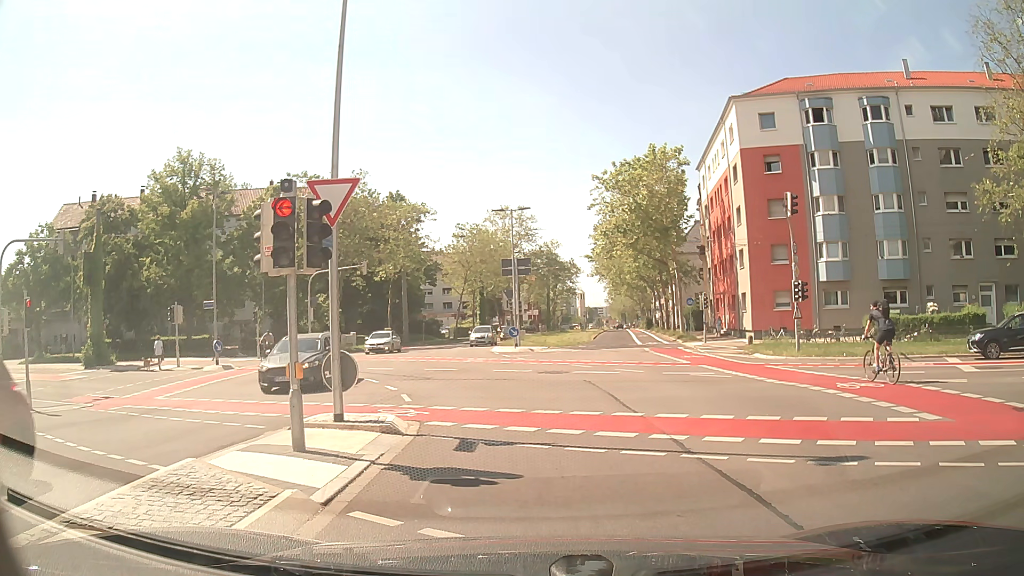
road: secondary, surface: asphalt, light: Day
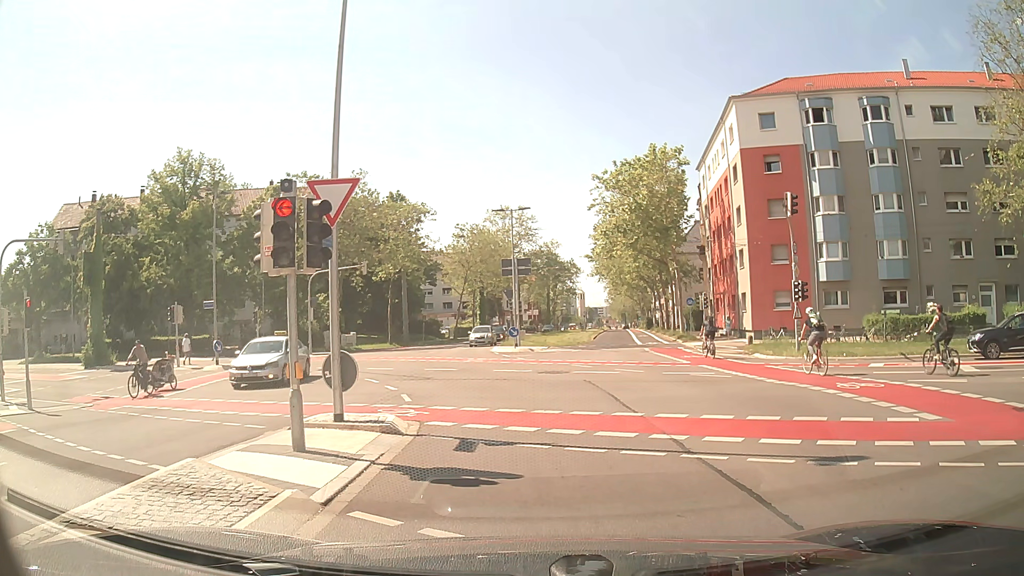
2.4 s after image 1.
(0.0, 0.0) m; 0°
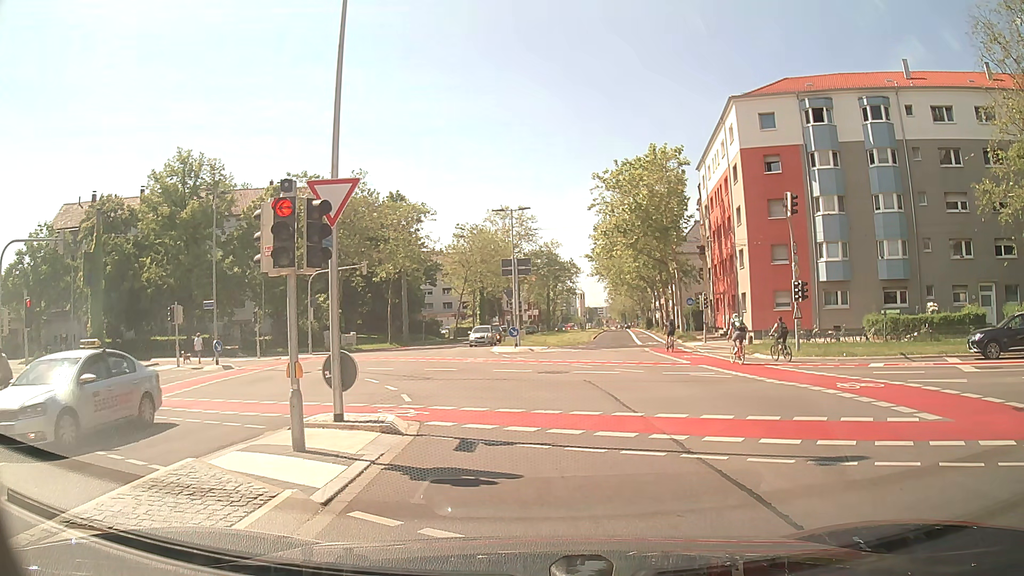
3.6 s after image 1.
(0.0, 0.0) m; 0°
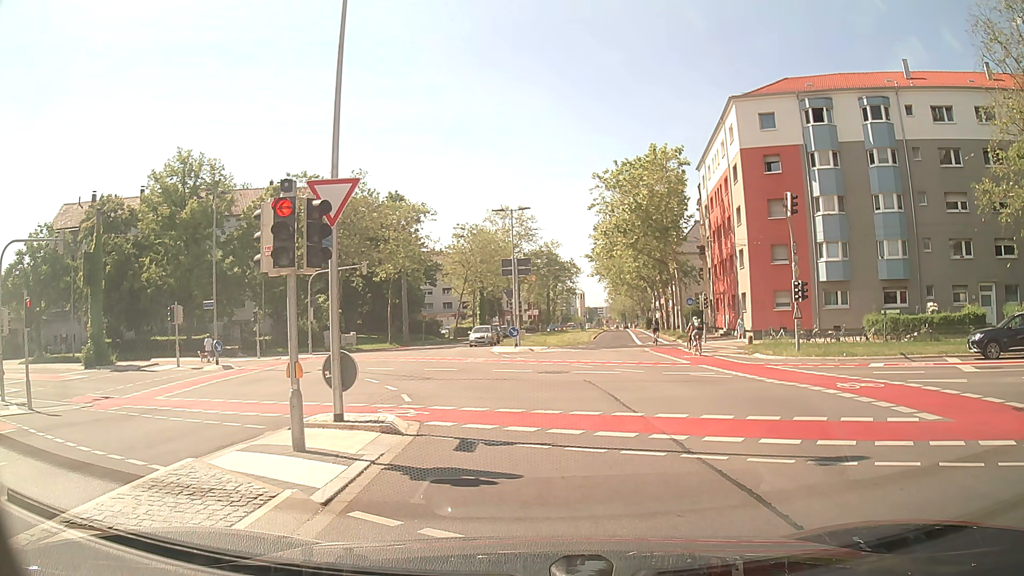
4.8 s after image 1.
(0.0, 0.0) m; 0°
(0, +10) (-2, +20) (-7, +28) (-15, +34) (-24, +38) (-34, +39) (-44, +39) (-54, +38) (-64, +35) (-73, +32) m
